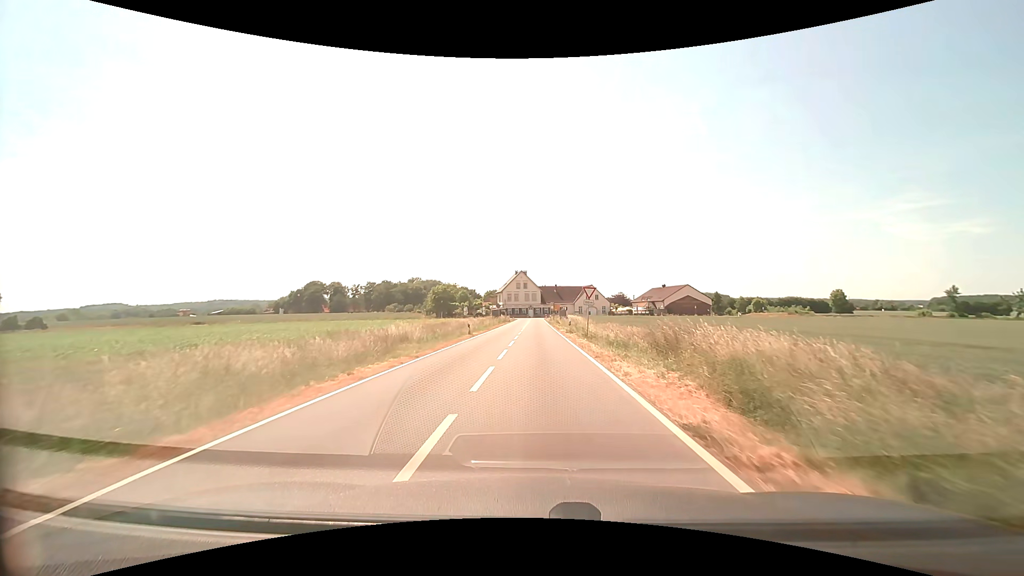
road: secondary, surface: asphalt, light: Day
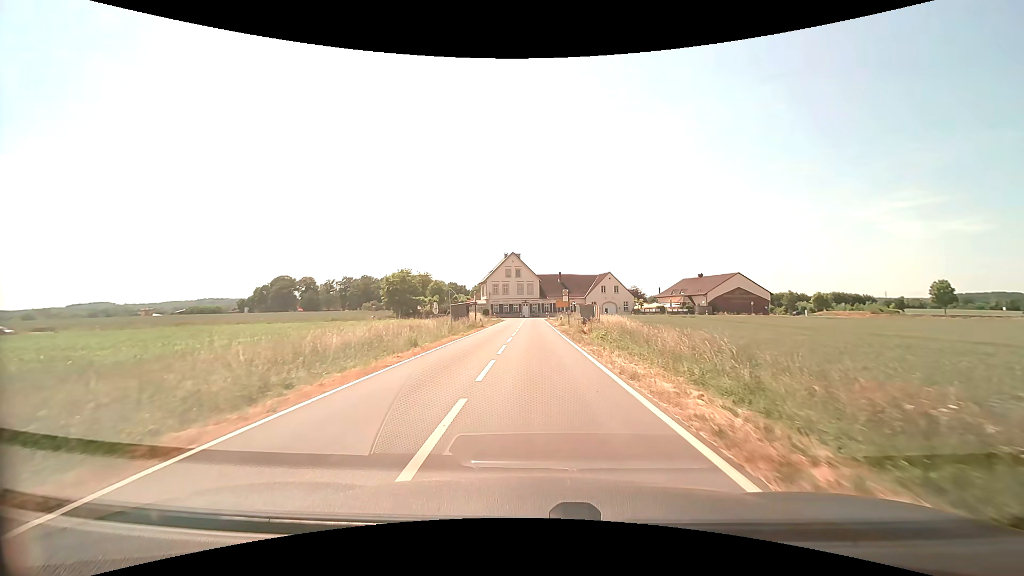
(-0.1, +40.3) m; 0°
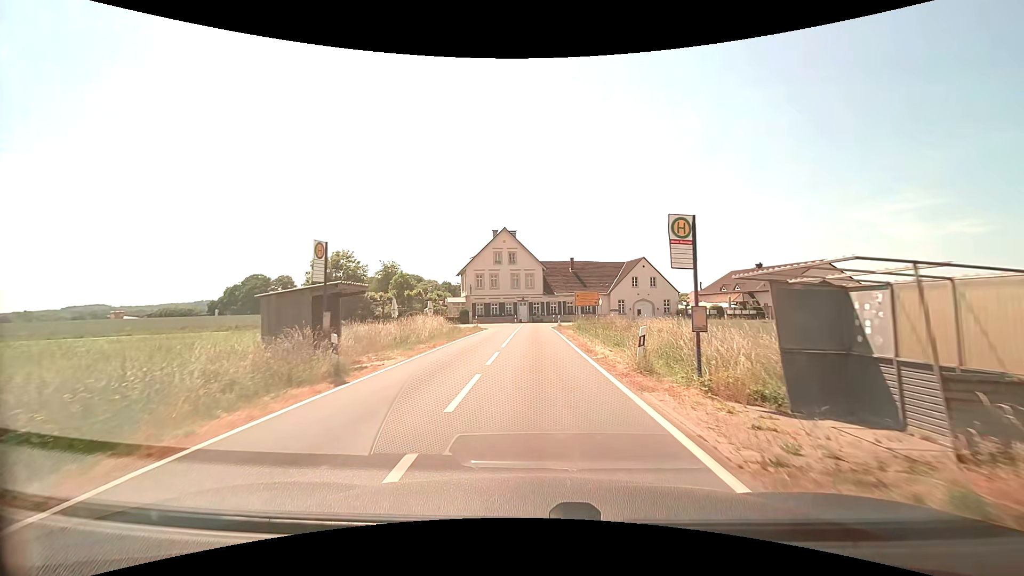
(-0.1, +32.3) m; 0°
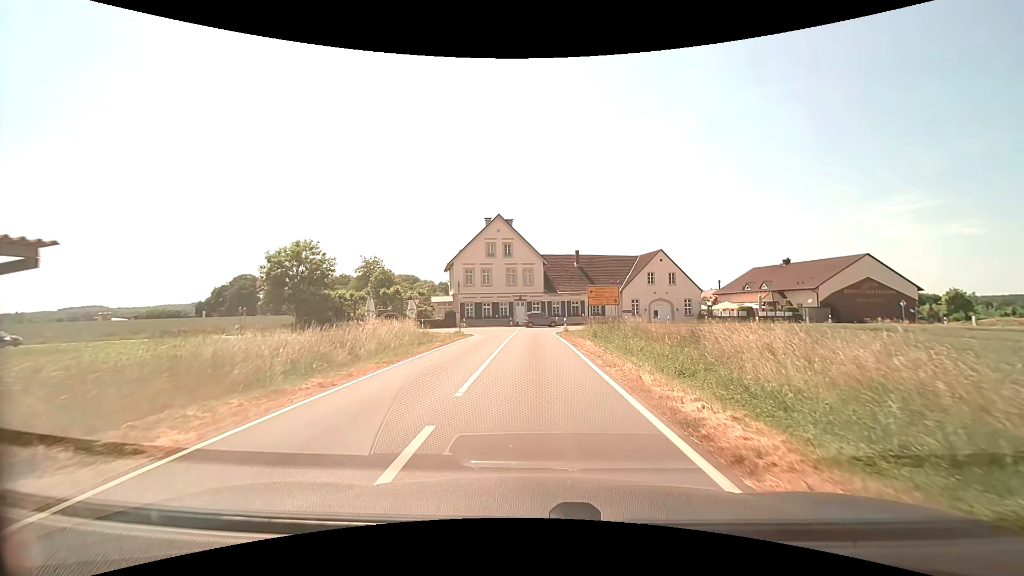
(0.0, +10.6) m; 0°
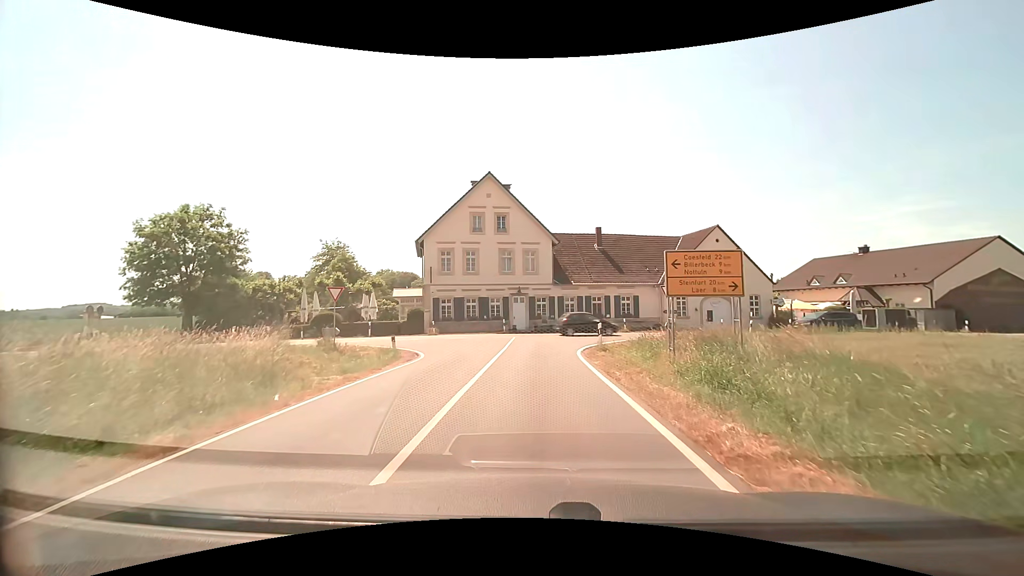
(0.0, +18.2) m; 0°
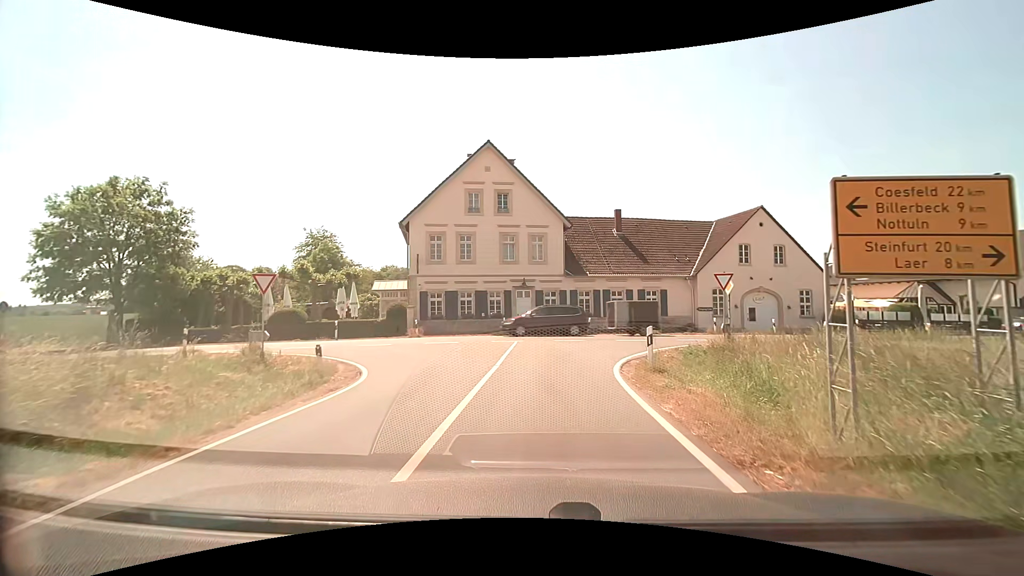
(-0.1, +7.1) m; -1°
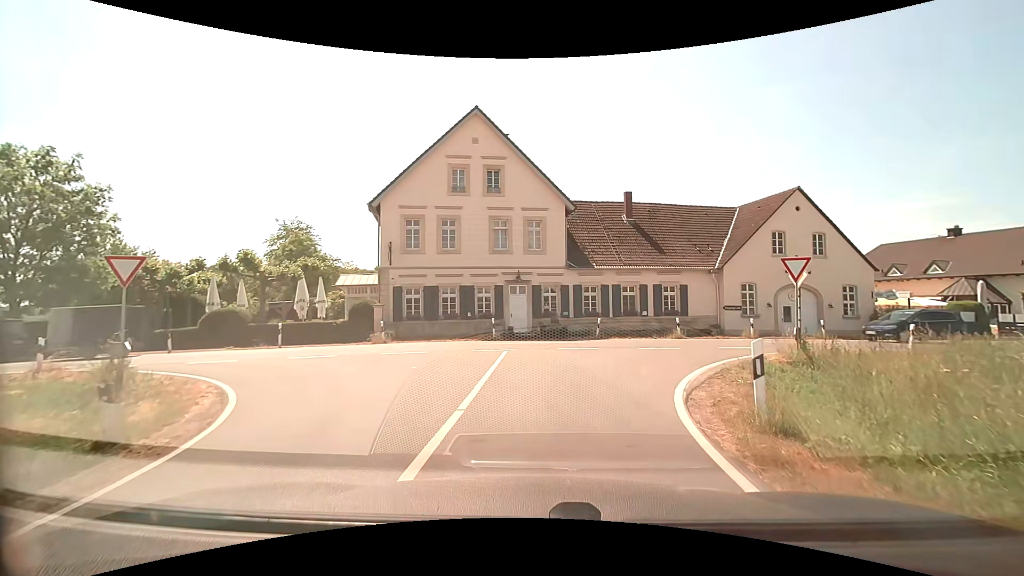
(0.0, +5.8) m; +1°
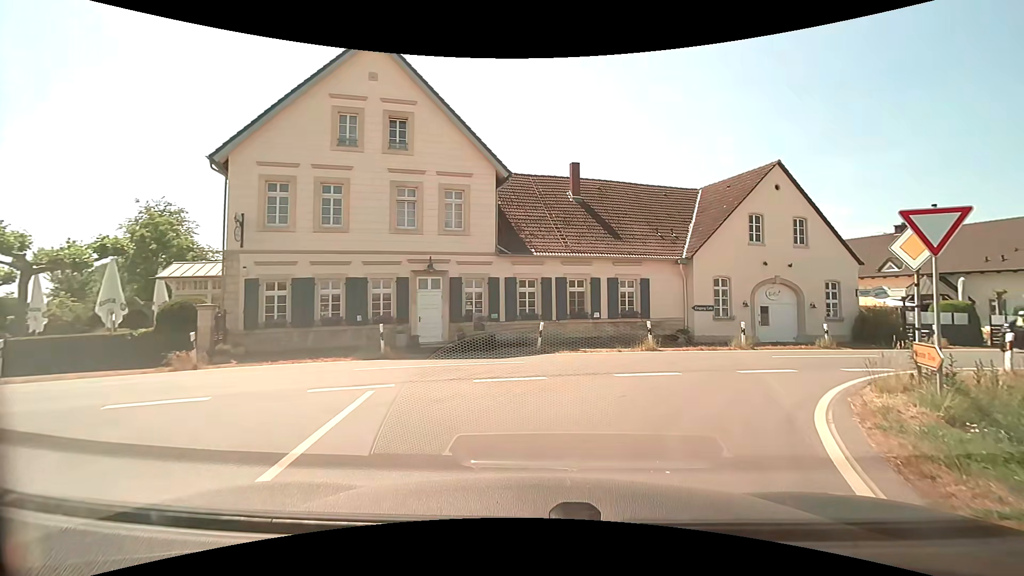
(+0.4, +8.0) m; +7°
(+2, +10) (+9, +17) (+18, +20) (+28, +23) (+37, +26) (+47, +29) (+56, +32) (+66, +35) (+76, +37) (+85, +40) m
